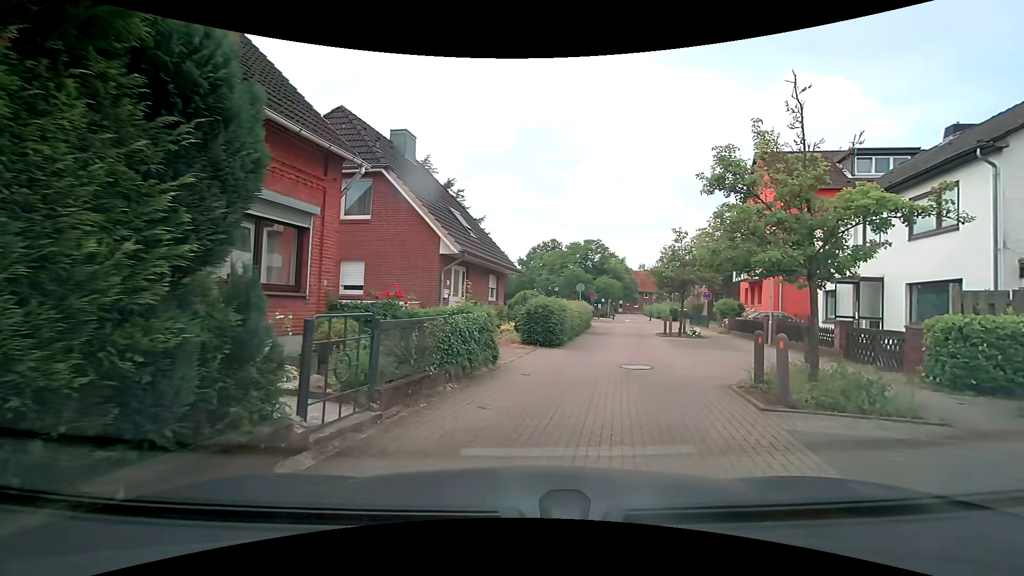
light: Day
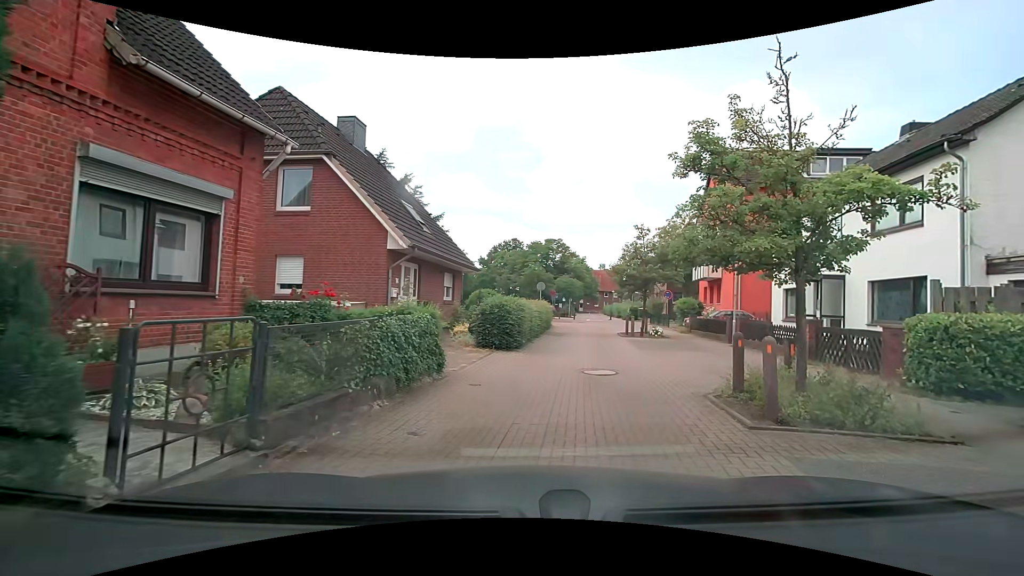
(+0.1, +1.2) m; +5°
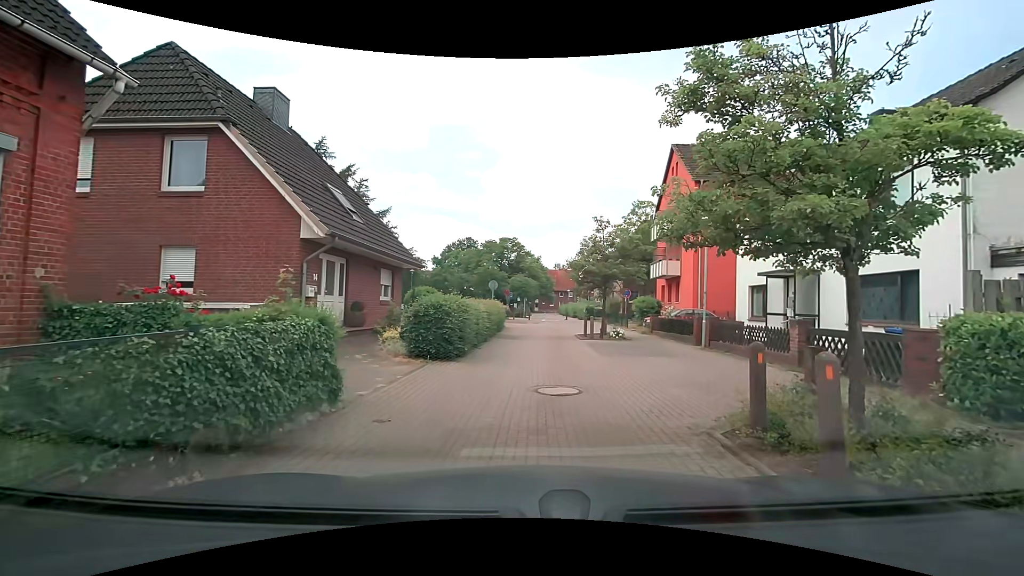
(+0.1, +2.4) m; +6°
